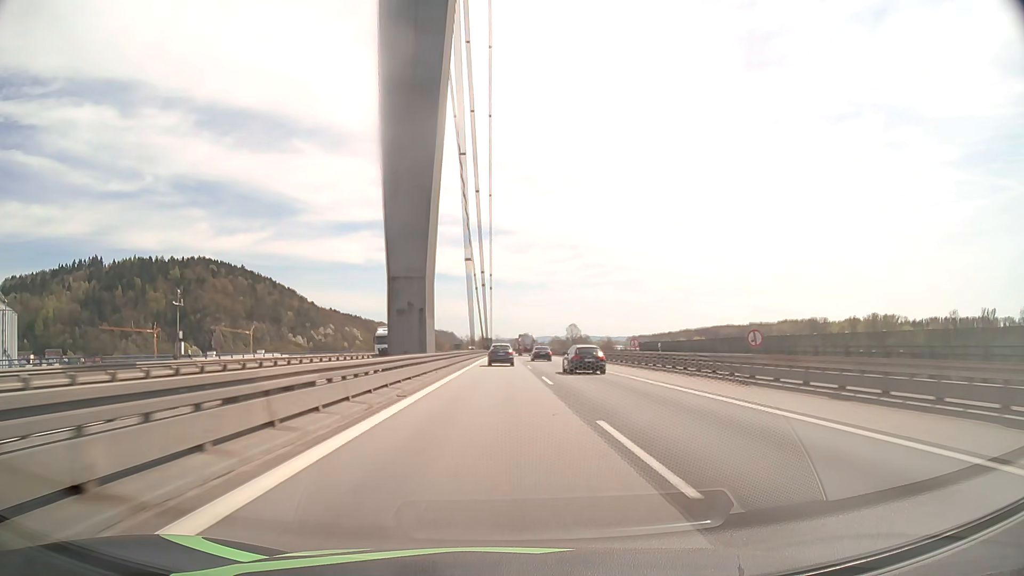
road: motorway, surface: asphalt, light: Day
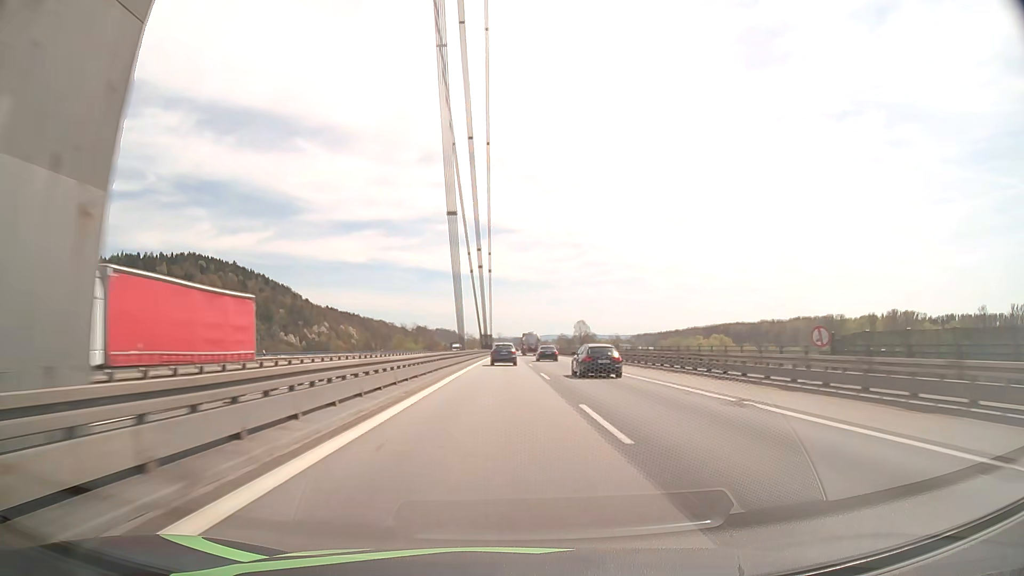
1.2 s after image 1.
(-0.1, +32.8) m; 0°
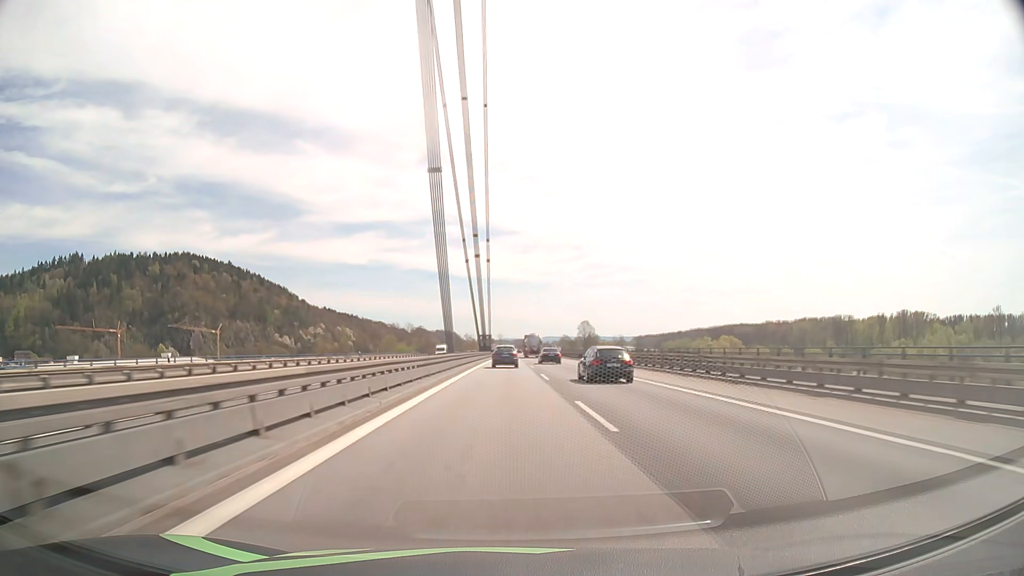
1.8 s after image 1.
(0.0, +16.5) m; 0°
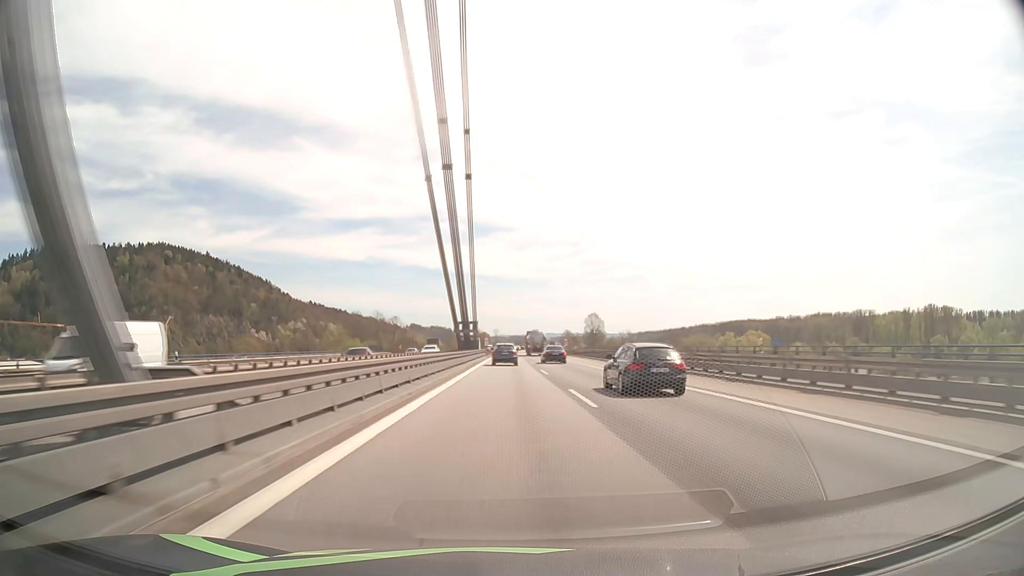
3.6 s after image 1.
(-0.1, +50.2) m; 0°
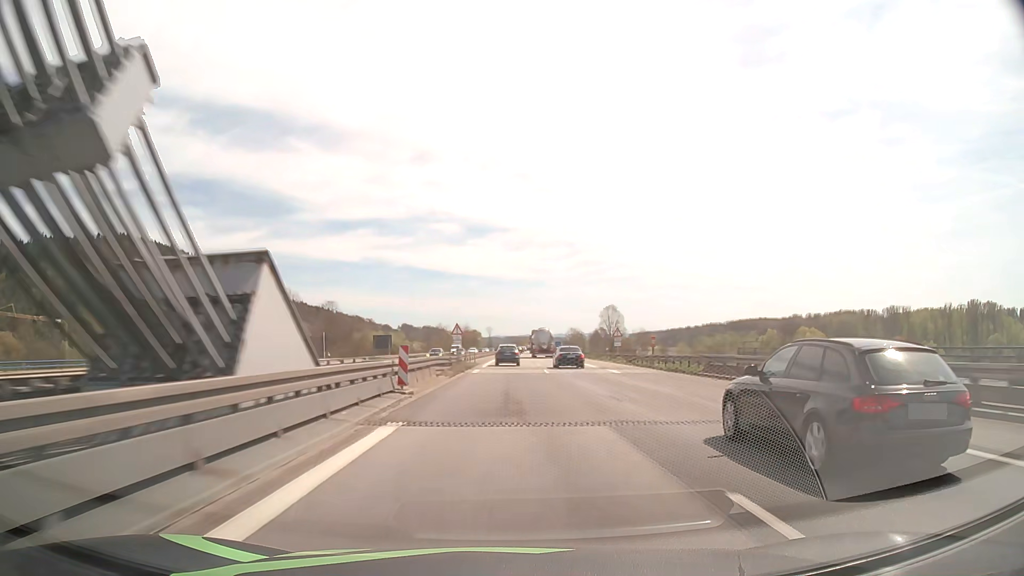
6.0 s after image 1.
(+0.3, +69.1) m; 0°
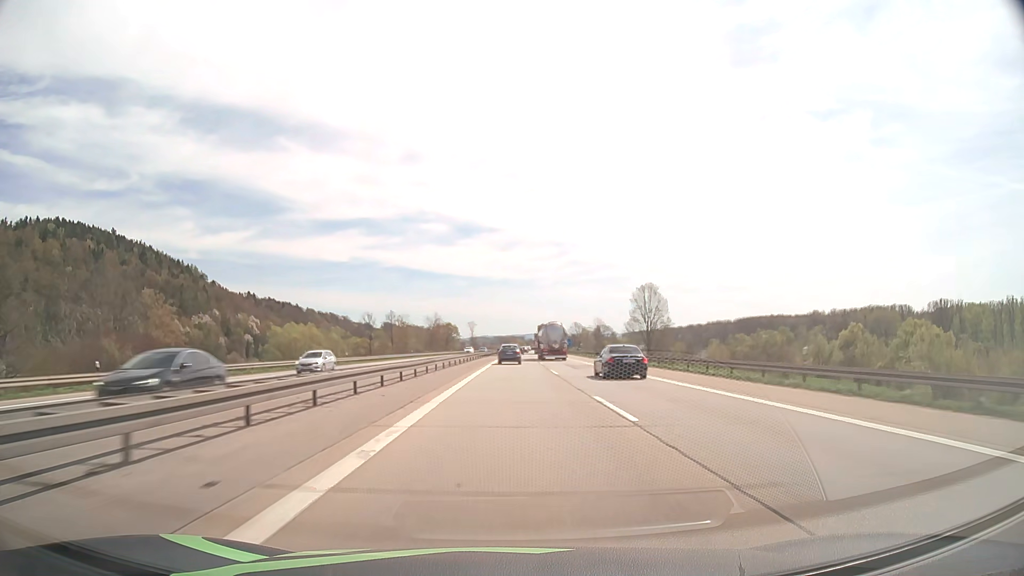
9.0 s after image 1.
(+0.9, +90.5) m; +1°
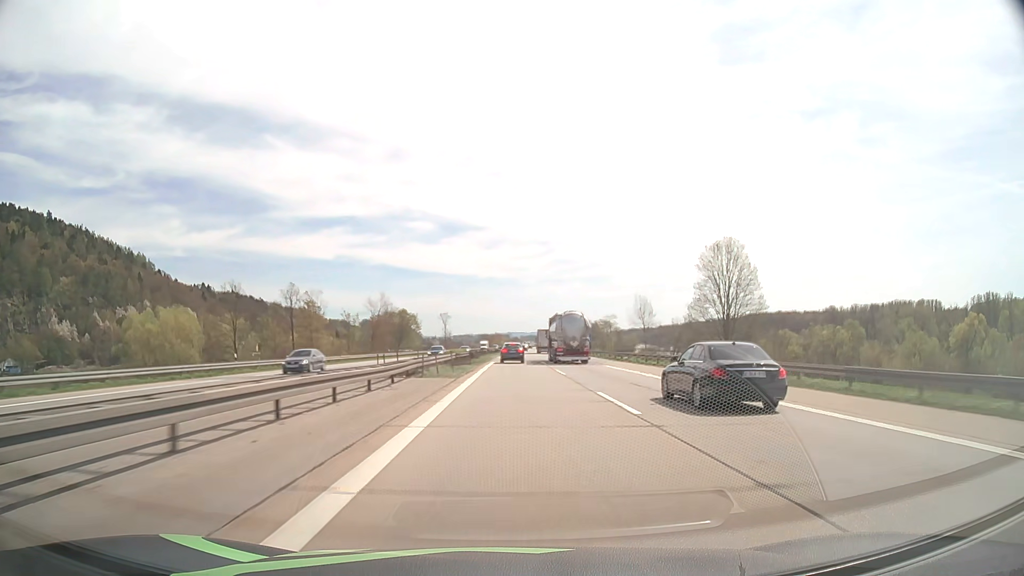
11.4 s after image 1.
(+0.7, +75.6) m; +1°
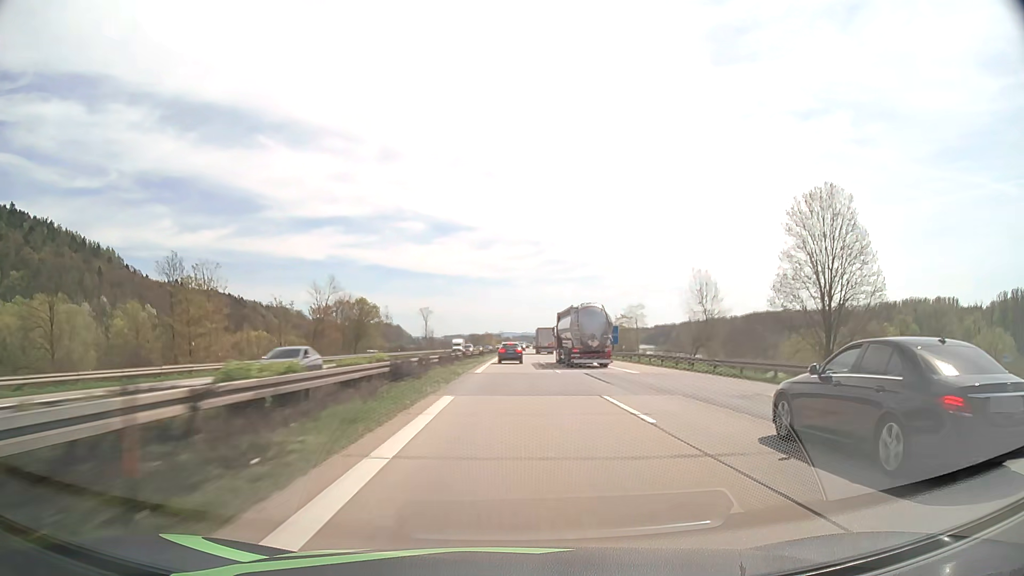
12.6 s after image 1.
(+0.3, +38.3) m; +1°
(0, +10) (0, +20) (0, +30) (0, +40) (0, +50) (+1, +60) (+1, +70) (+1, +80) (+1, +90) (+2, +100) m
